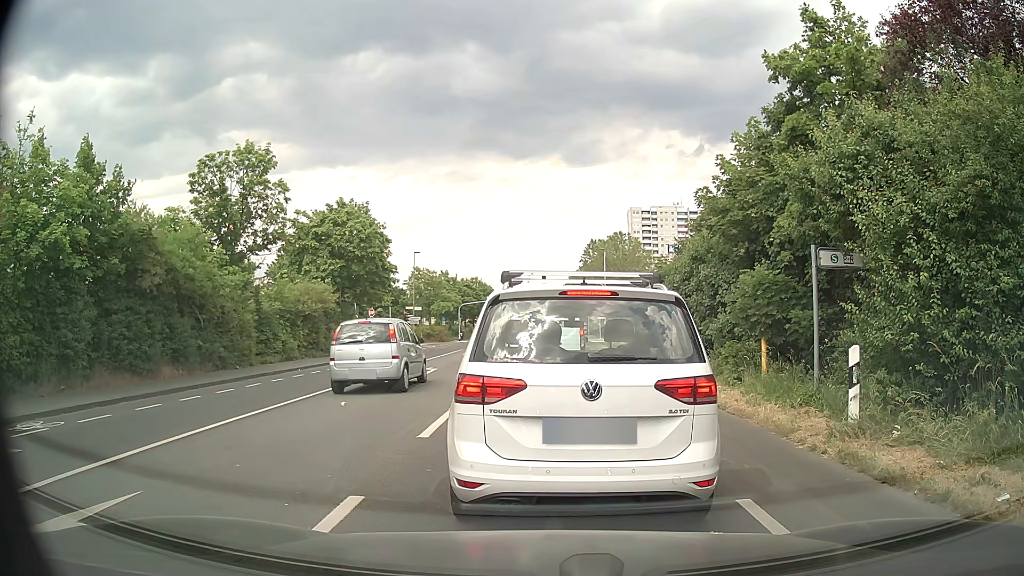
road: secondary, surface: asphalt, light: Day
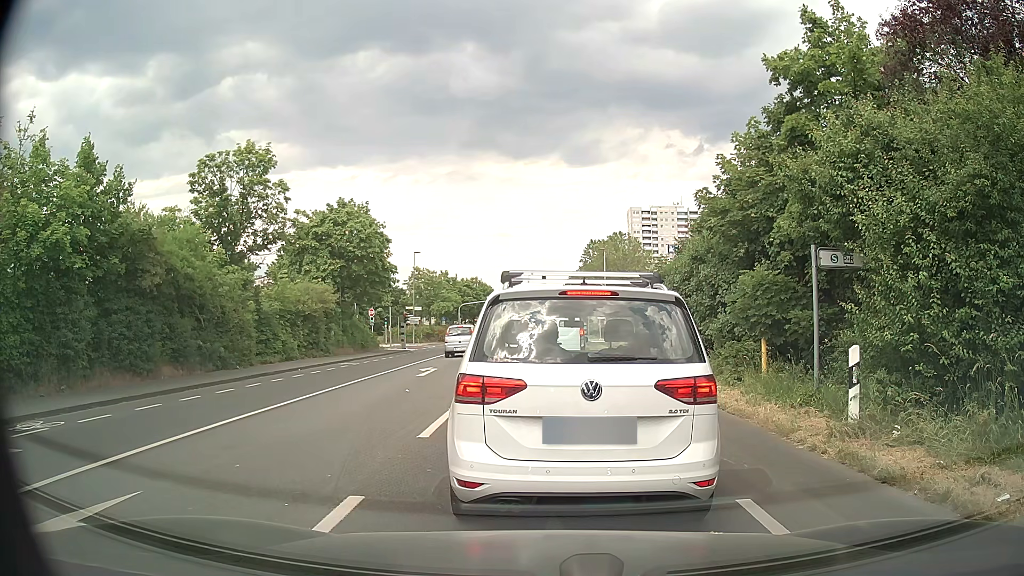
(0.0, 0.0) m; 0°
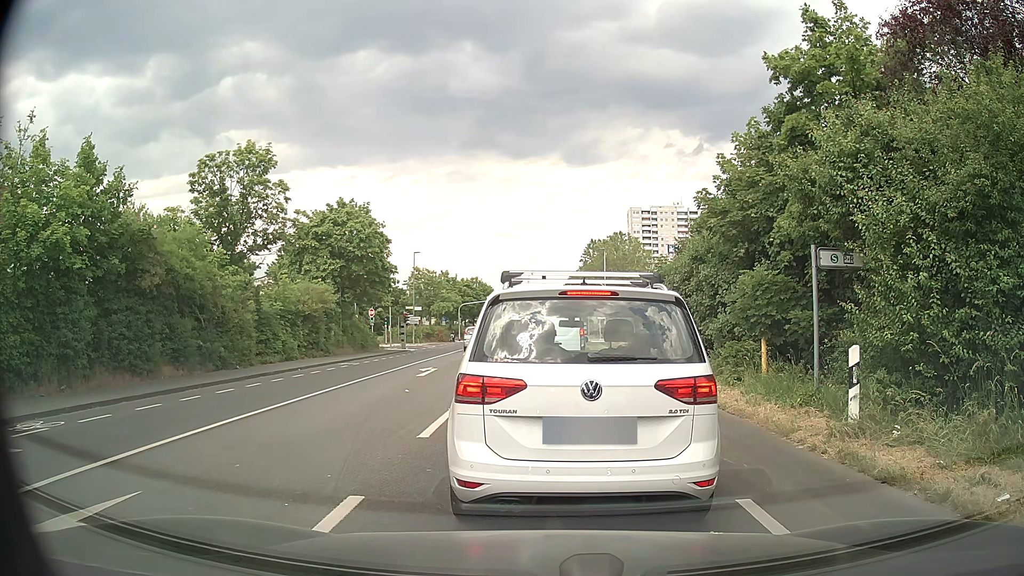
(0.0, 0.0) m; 0°
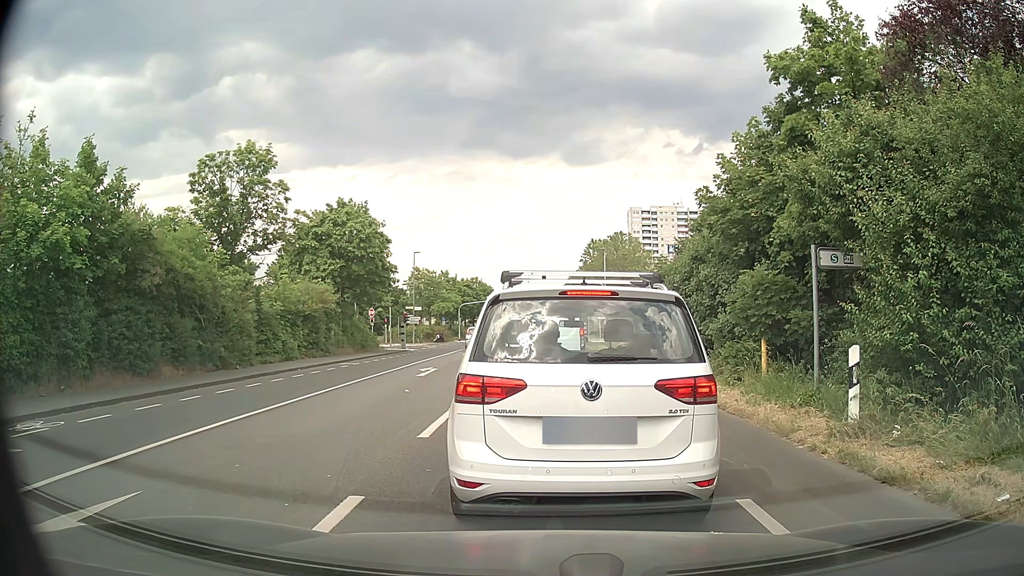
(0.0, 0.0) m; 0°
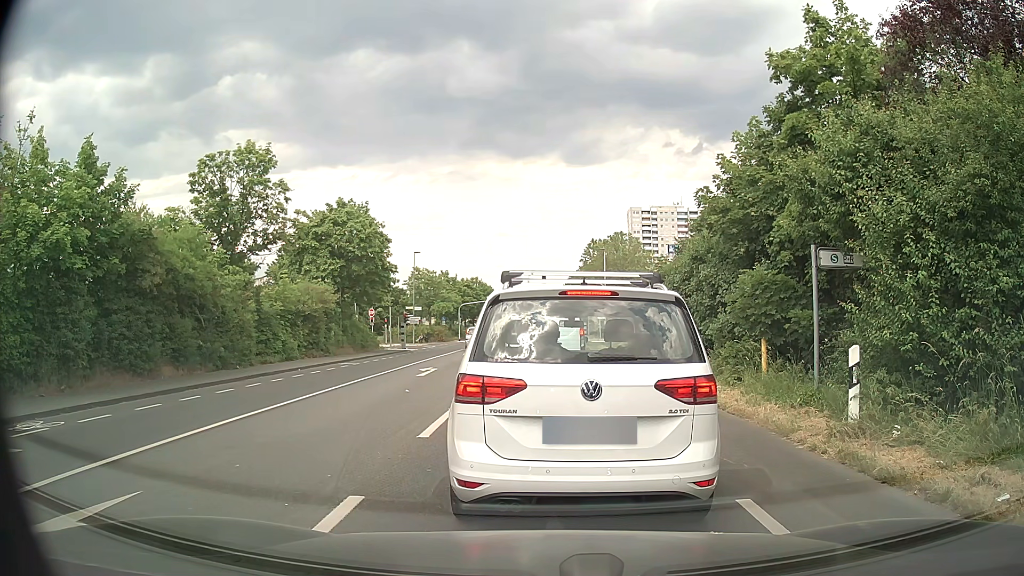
(0.0, 0.0) m; 0°
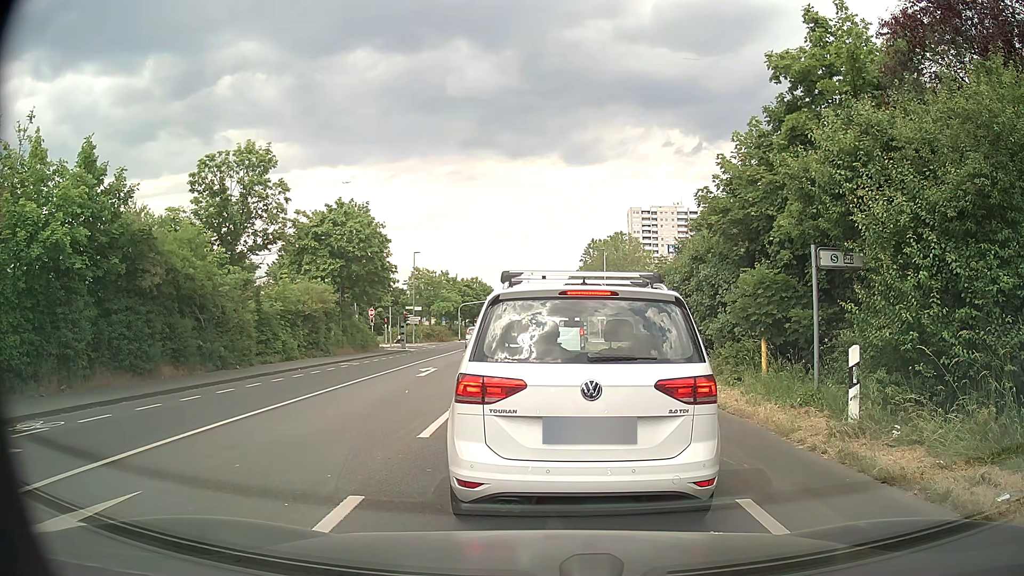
(0.0, 0.0) m; 0°
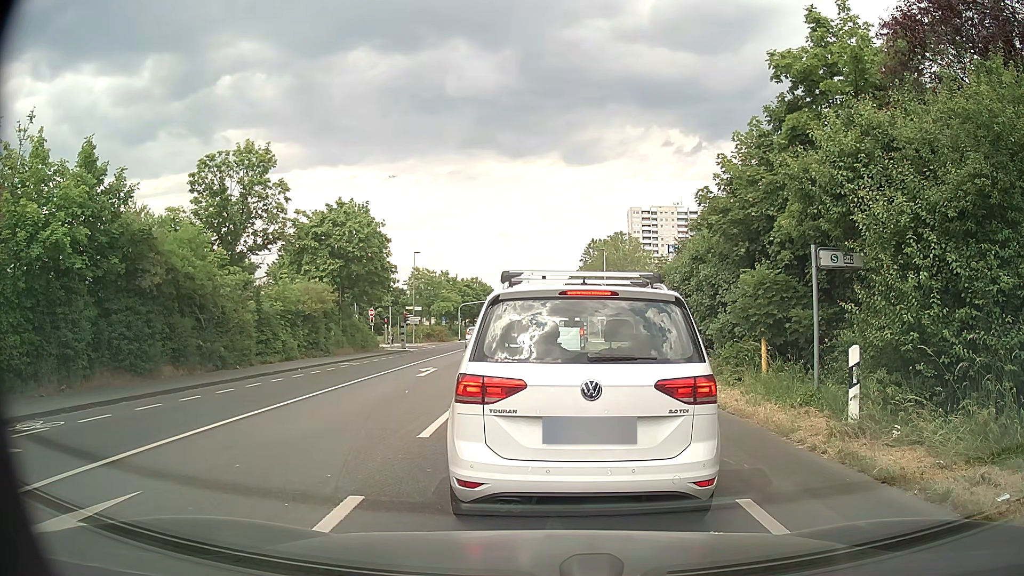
(0.0, 0.0) m; 0°
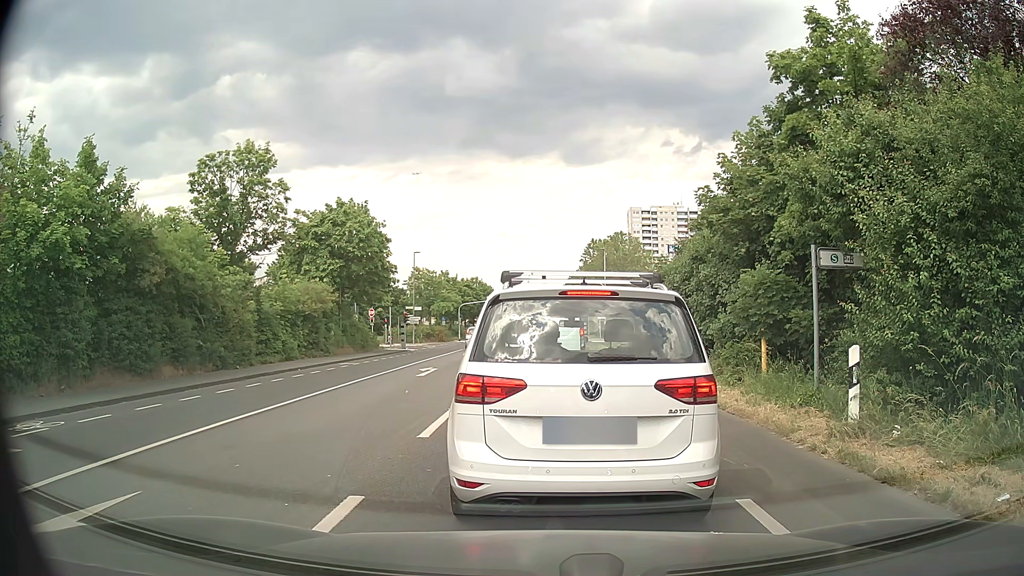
(0.0, 0.0) m; 0°
(0, +10) (-1, +20) (-1, +30) (-1, +40) (-1, +50) (-2, +60) (-2, +70) (-2, +80) (-2, +90) (-3, +100) m
